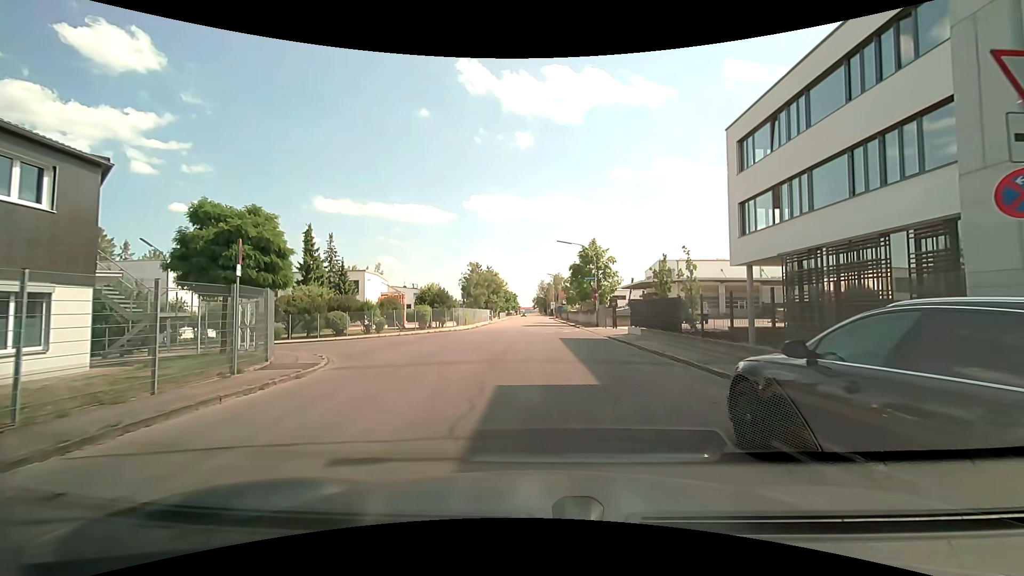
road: unclassified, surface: asphalt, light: Day
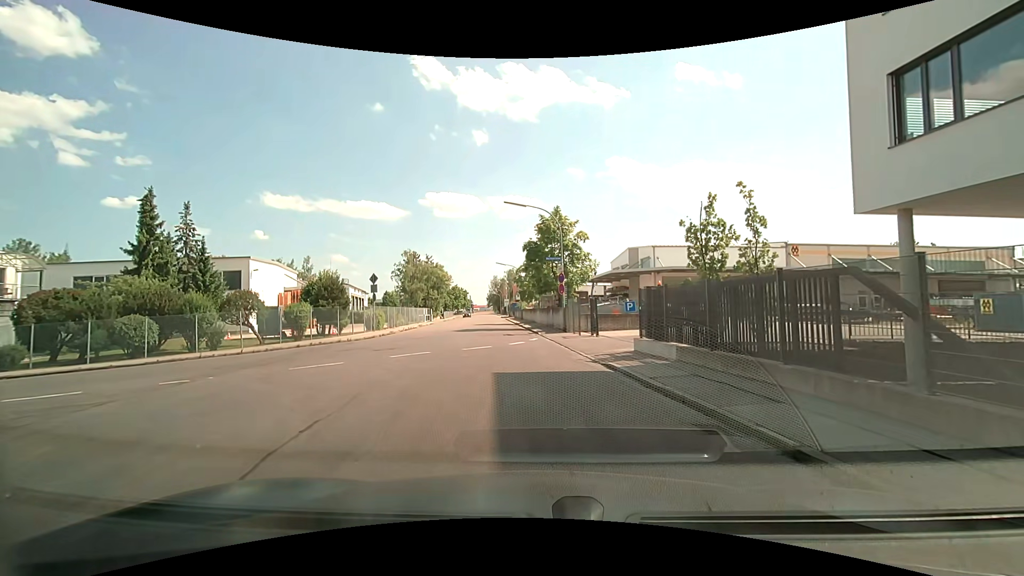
(+0.5, +14.8) m; +4°
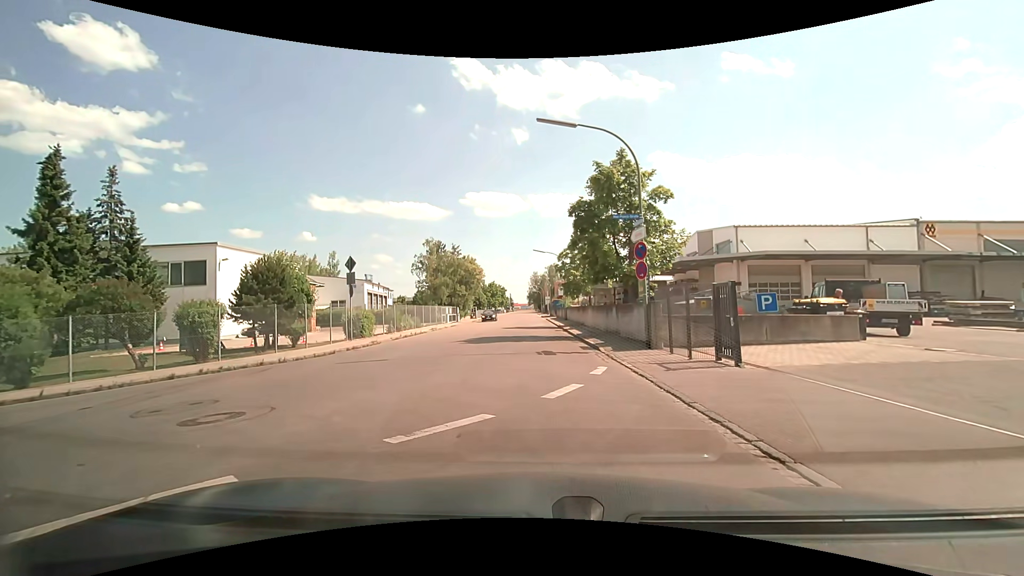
(-0.4, +12.1) m; -5°
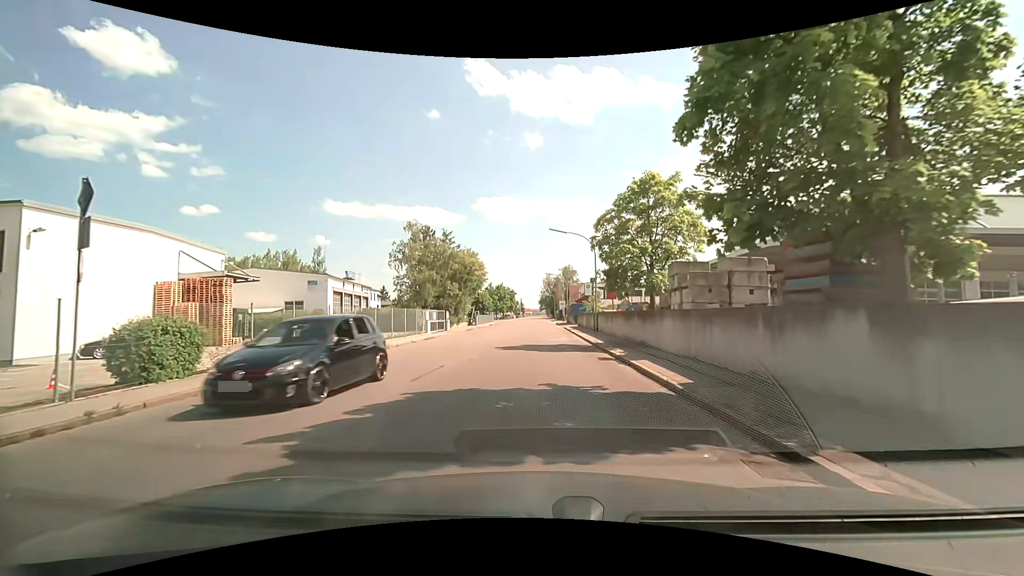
(-0.2, +16.2) m; 0°
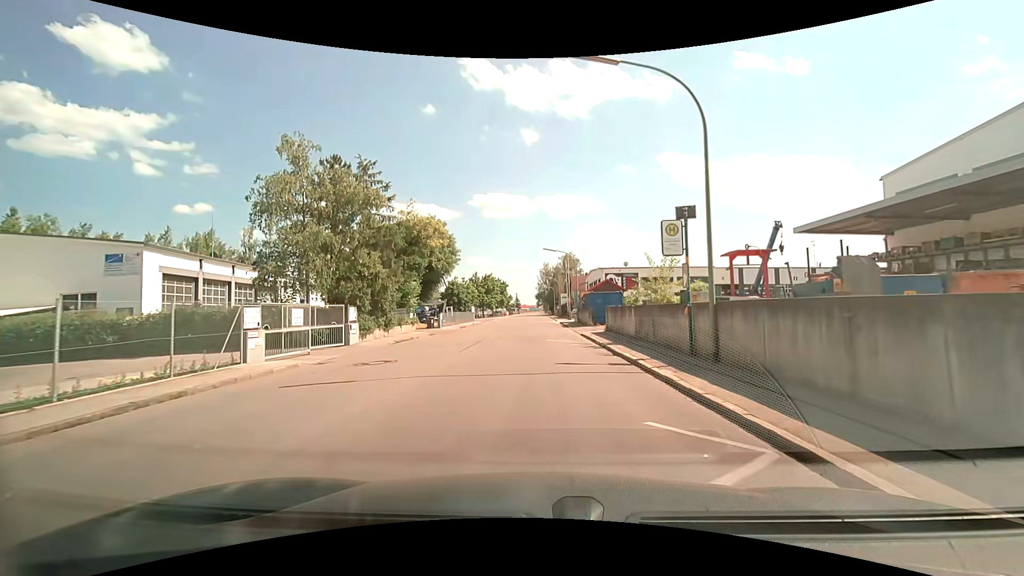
(-0.1, +24.0) m; 0°
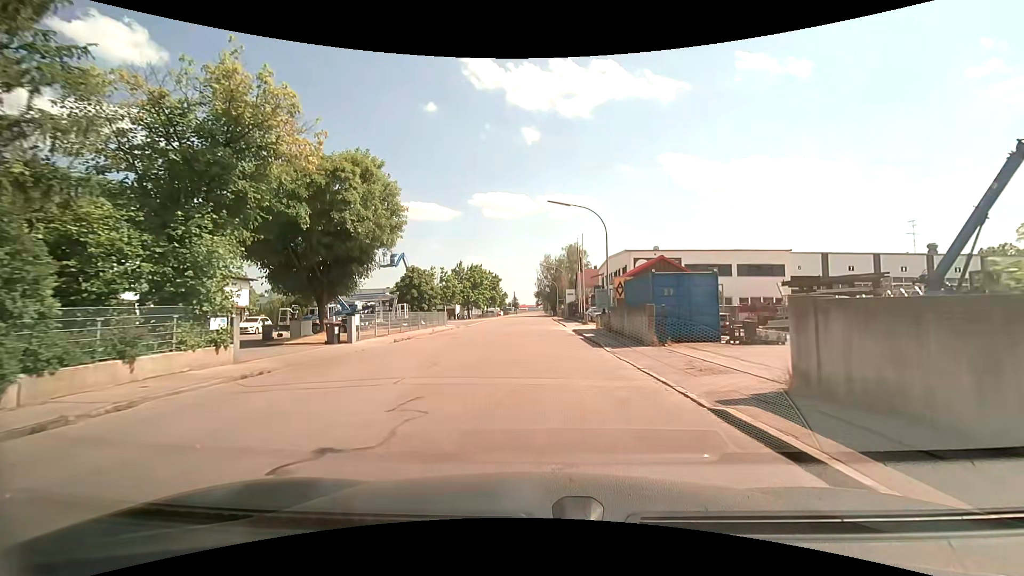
(0.0, +21.4) m; 0°
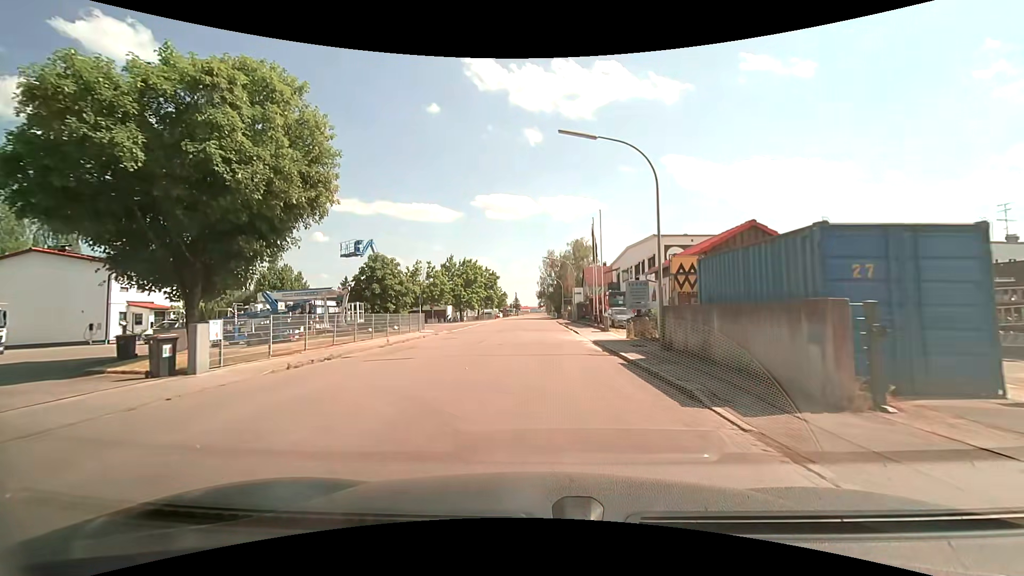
(+0.1, +11.1) m; 0°
